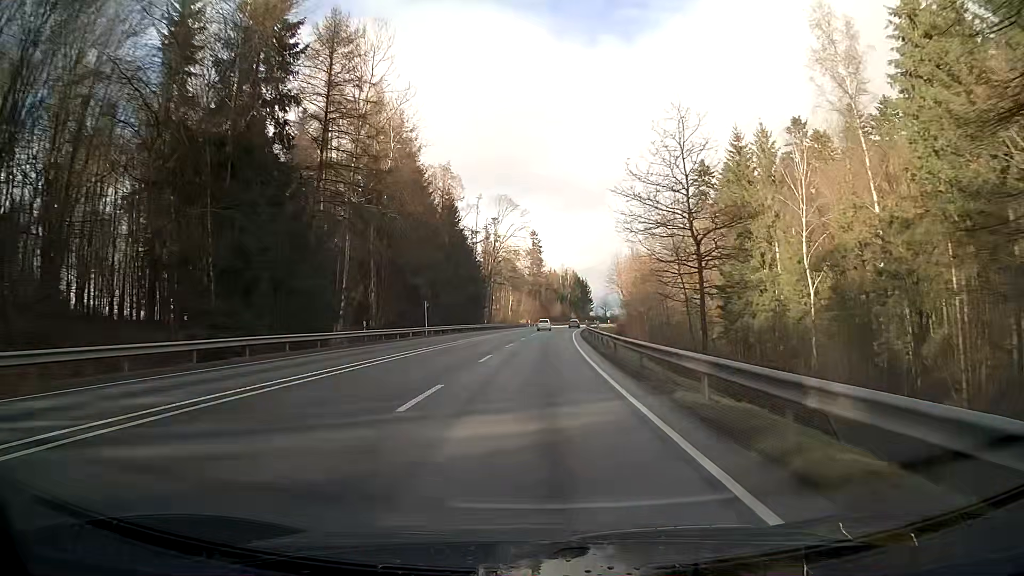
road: primary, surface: asphalt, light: Day
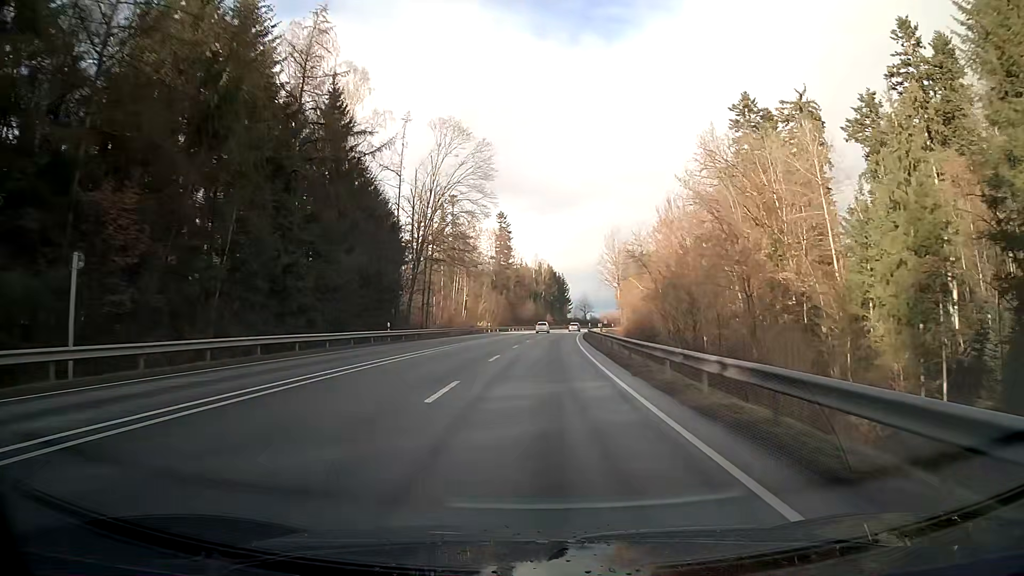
(+1.1, +47.4) m; +3°
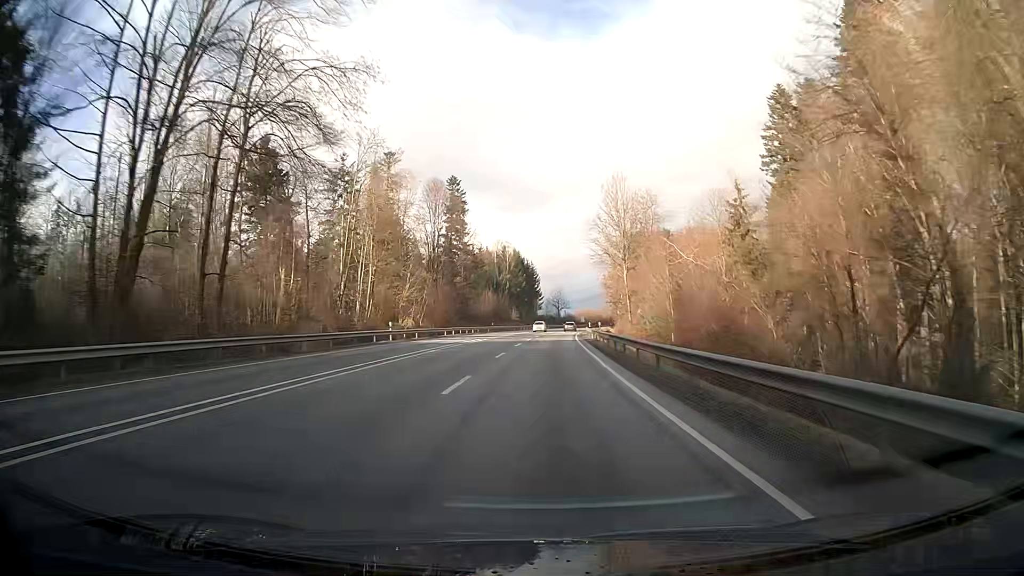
(+1.2, +47.4) m; +3°
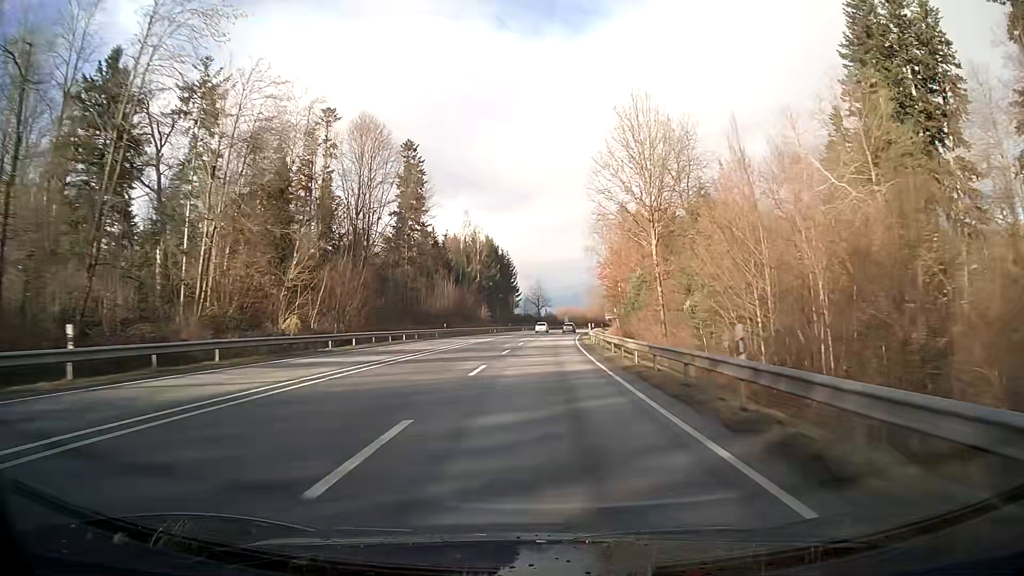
(+0.5, +31.6) m; +2°
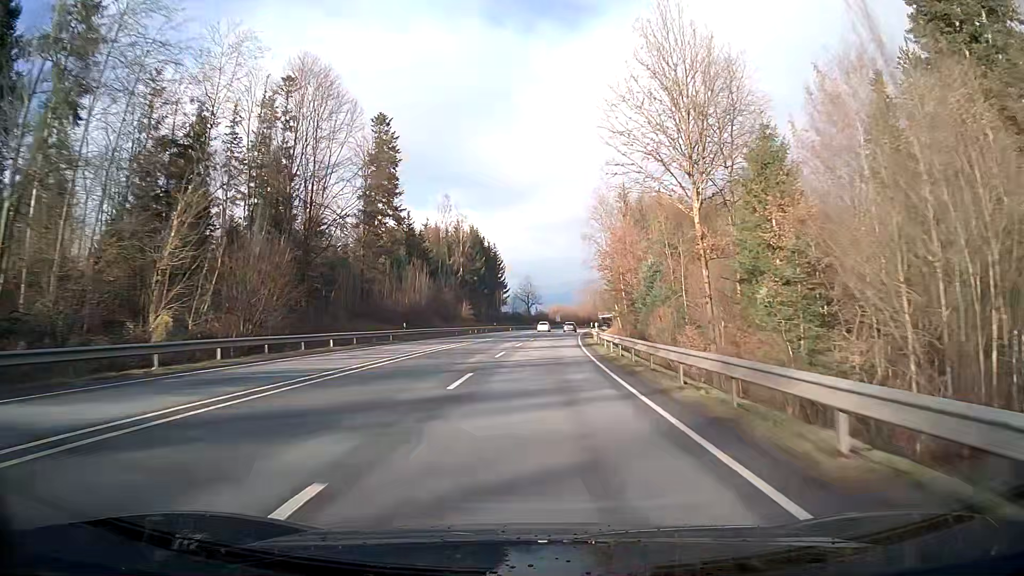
(+0.1, +15.8) m; +1°
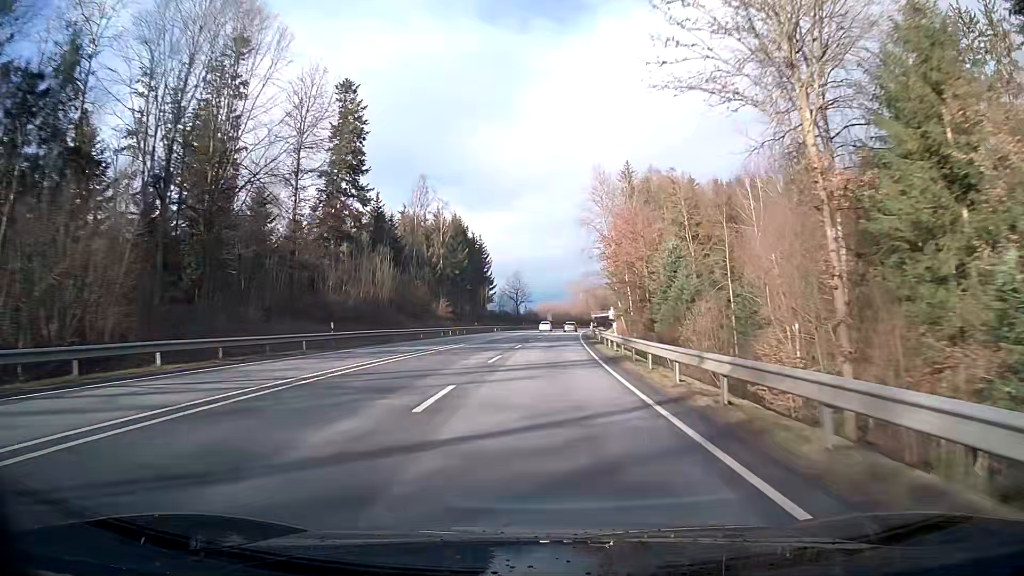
(+0.1, +15.9) m; +1°
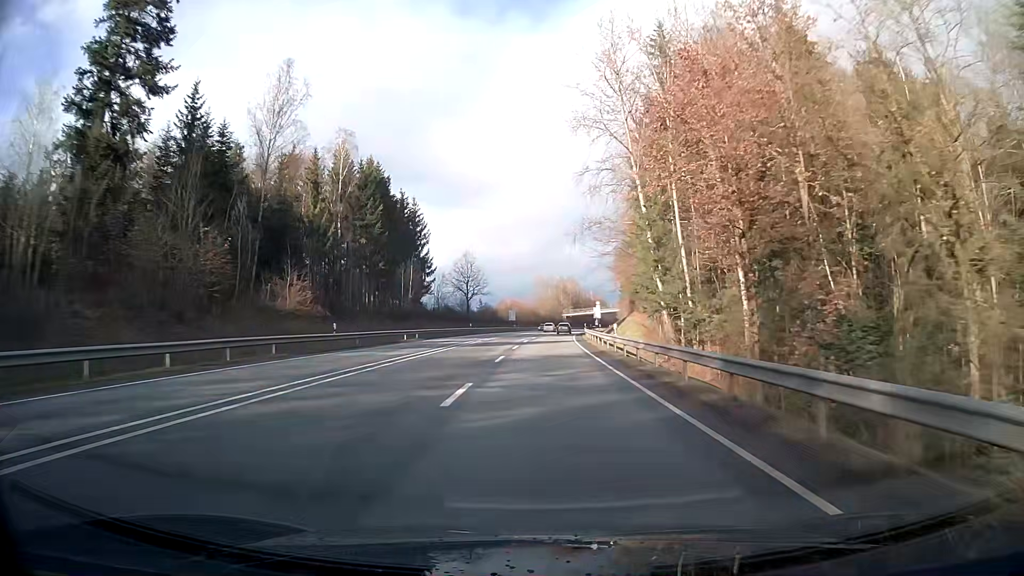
(+1.2, +47.6) m; +3°
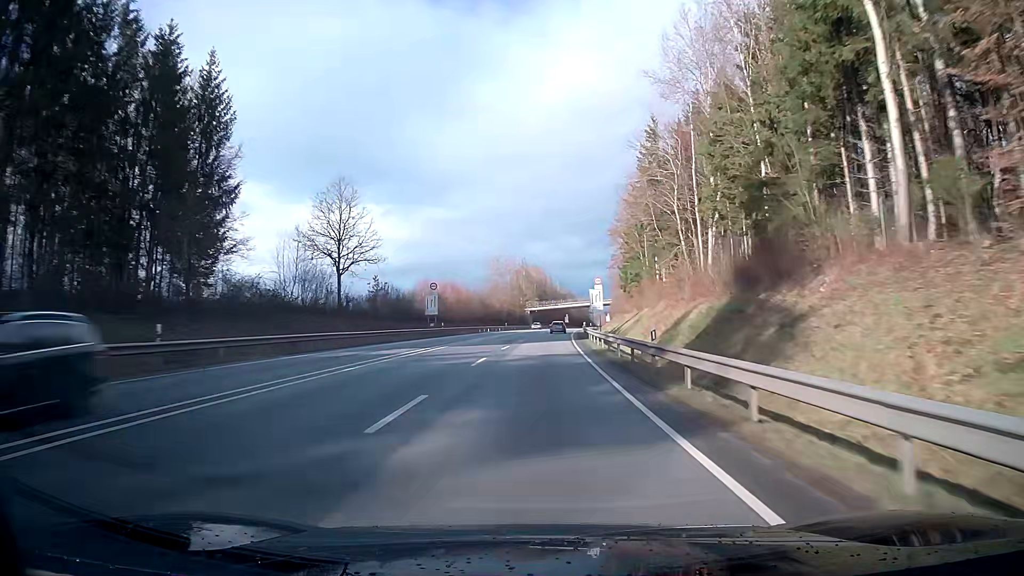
(+1.9, +63.4) m; +3°
